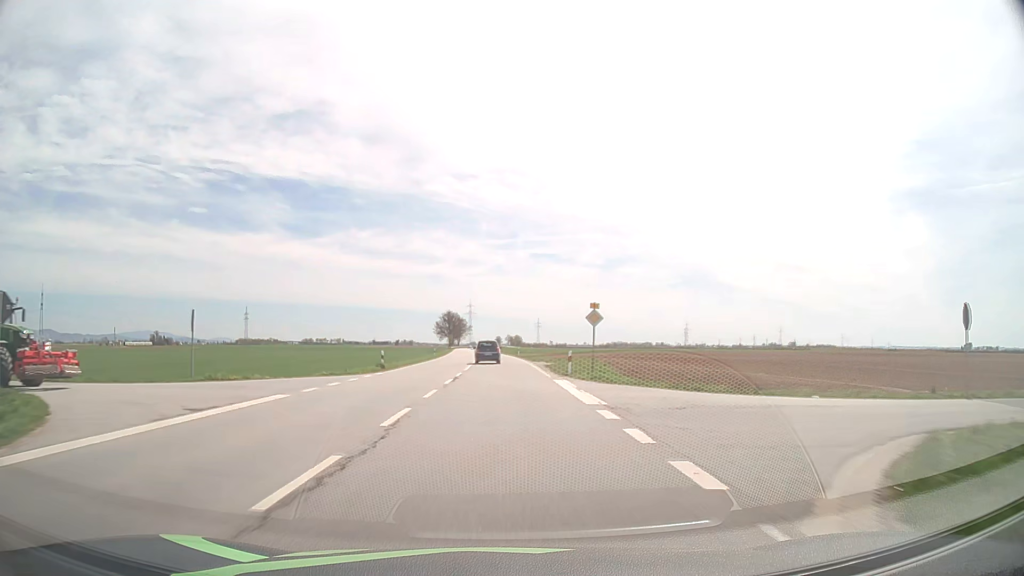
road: primary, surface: asphalt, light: Day
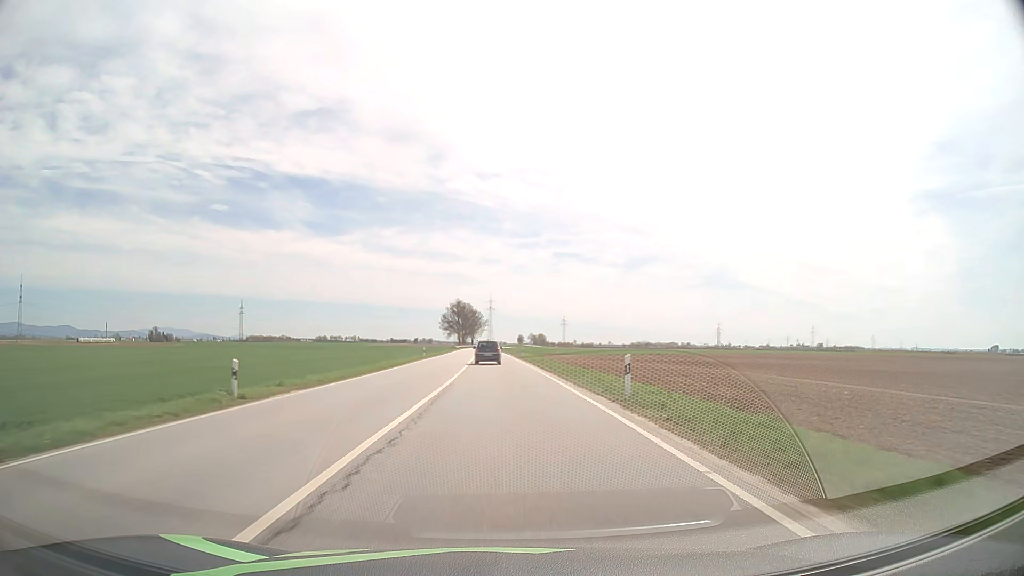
(-0.9, +60.8) m; -2°
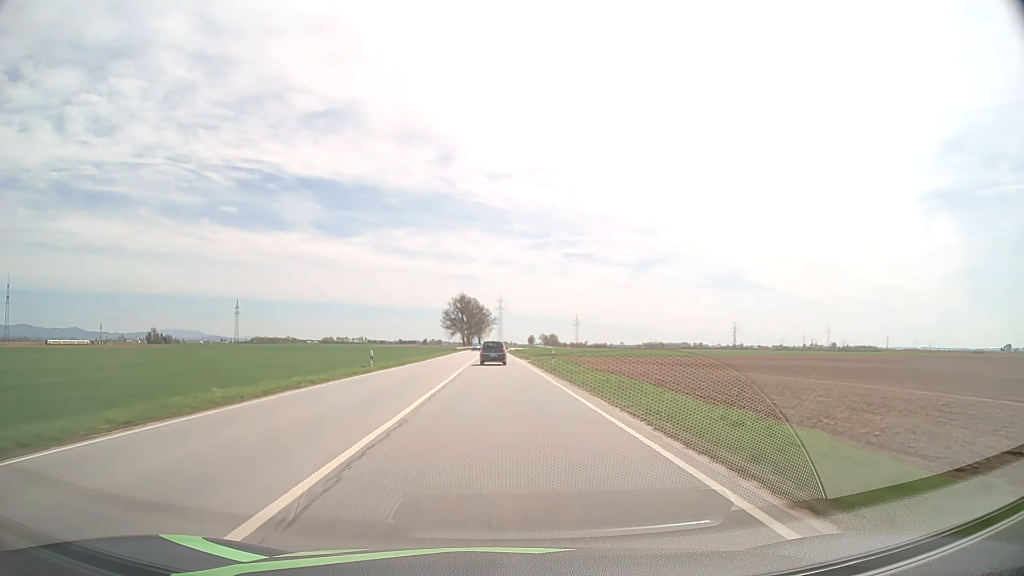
(-0.2, +30.2) m; -1°
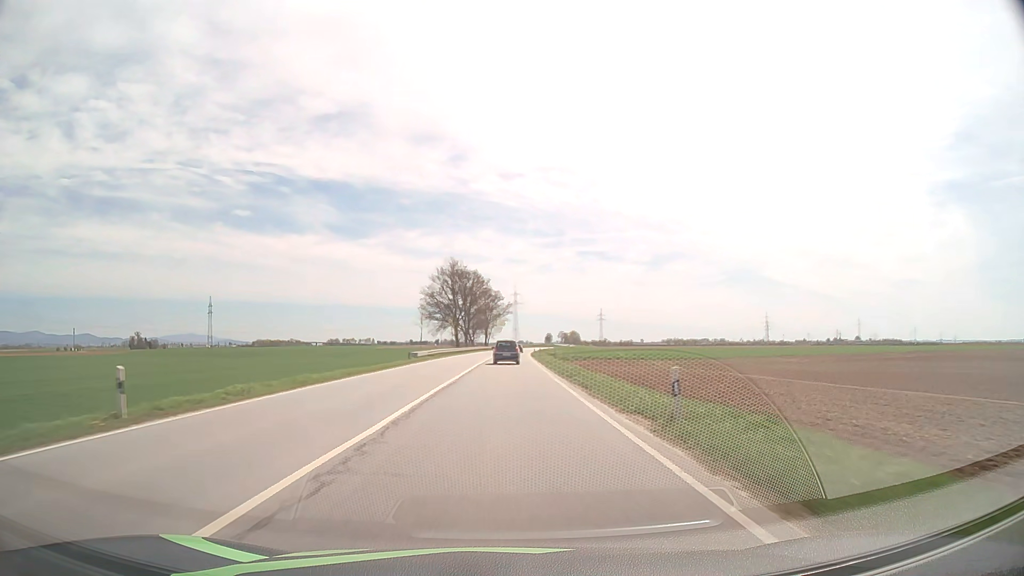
(-0.8, +75.4) m; -1°
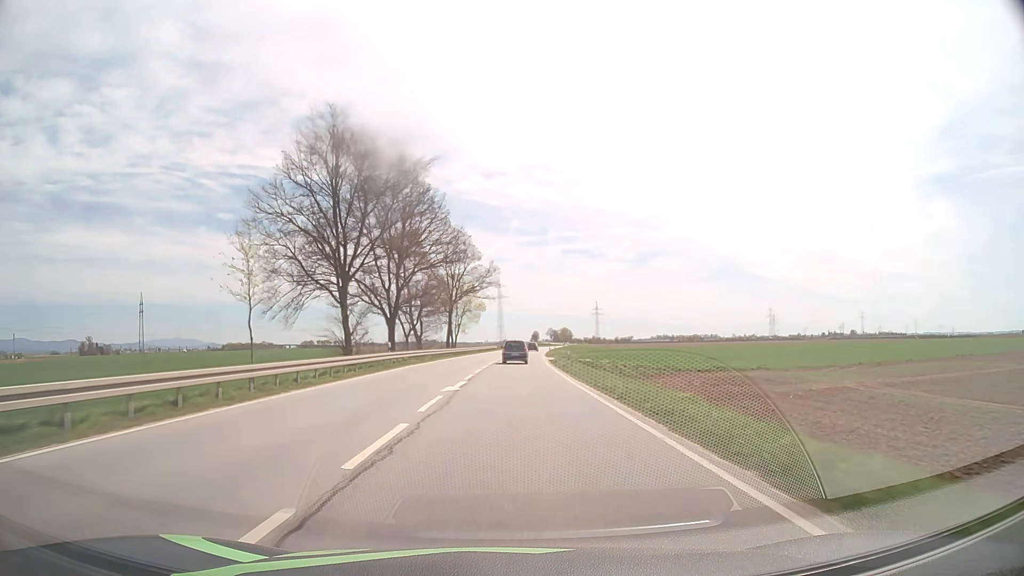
(+0.4, +75.0) m; +1°
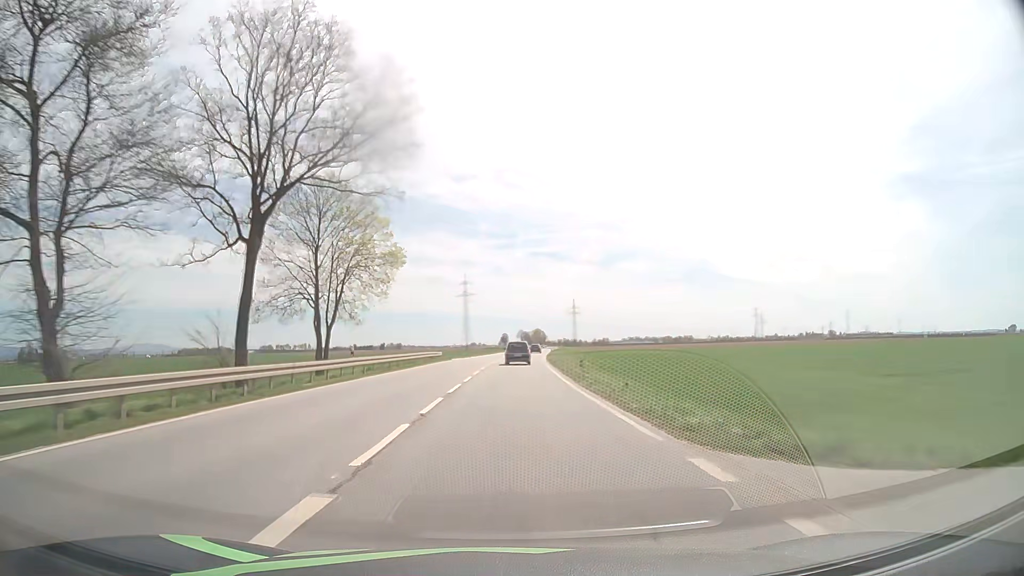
(+1.1, +60.0) m; +3°
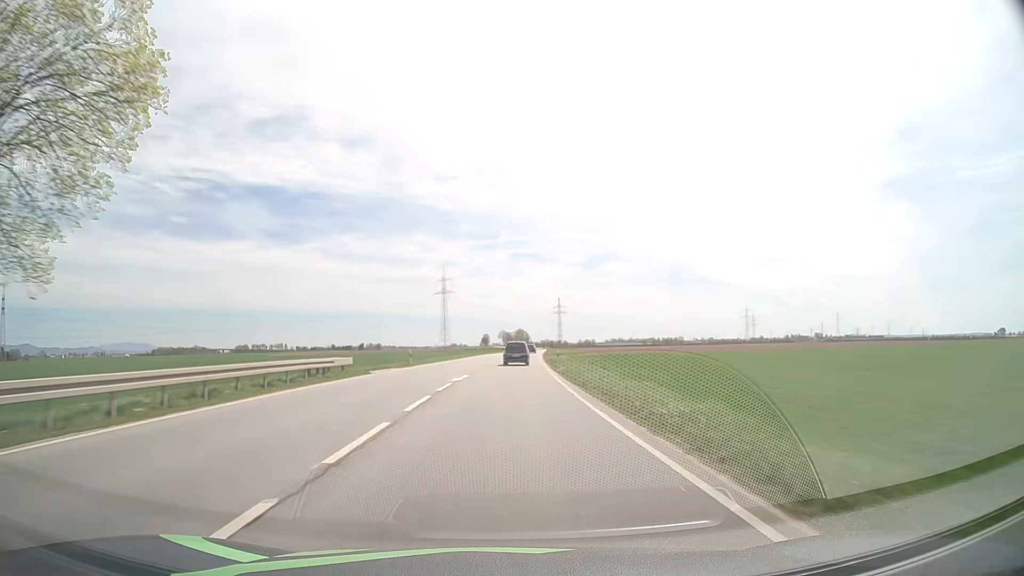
(+0.4, +30.0) m; +2°
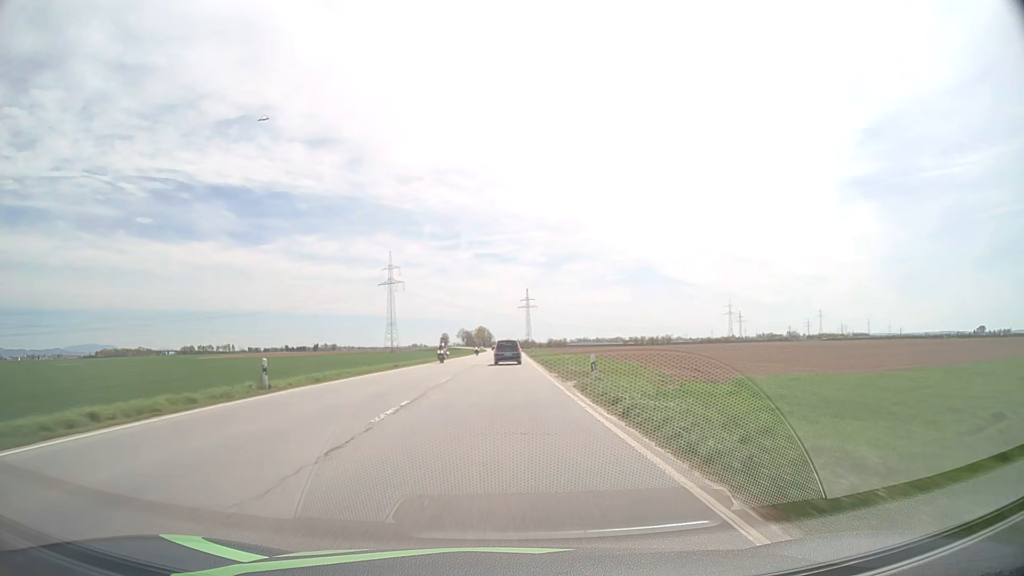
(+2.0, +74.1) m; +3°
(0, +10) (0, +20) (0, +30) (0, +40) (0, +50) (0, +60) (0, +70) (0, +80) (+1, +90) (+1, +100) m
